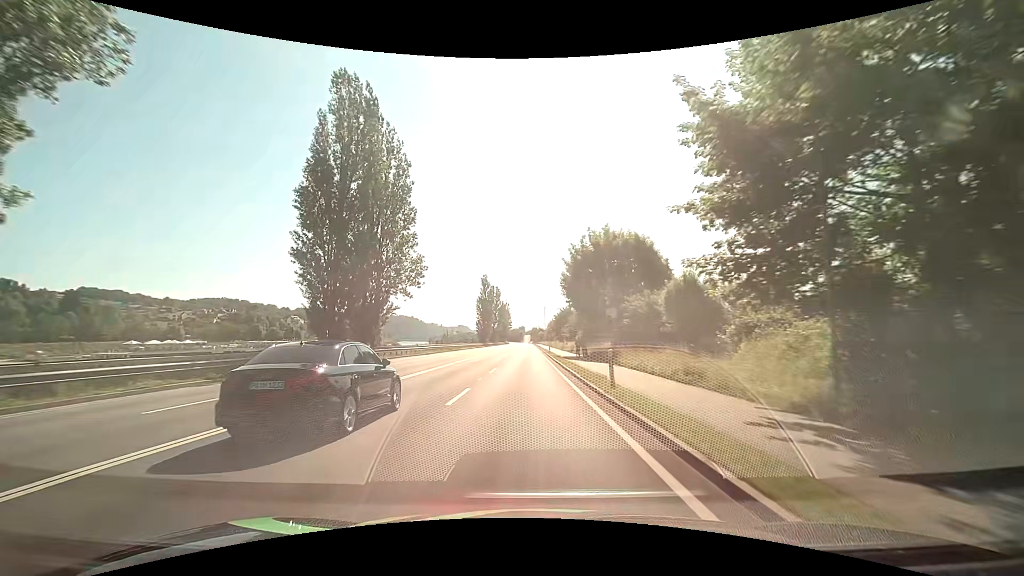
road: primary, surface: asphalt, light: Day
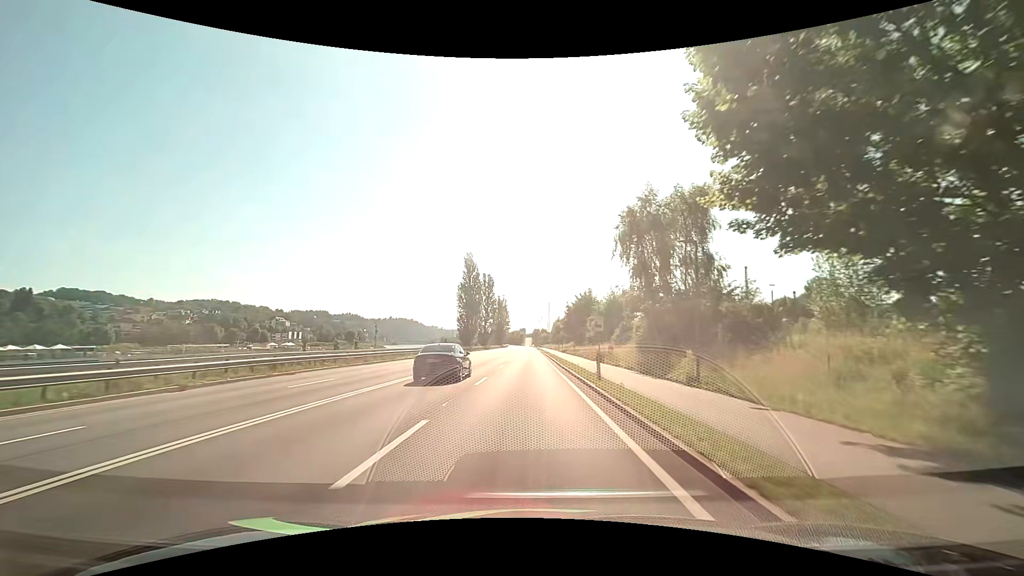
(-0.1, +41.6) m; 0°
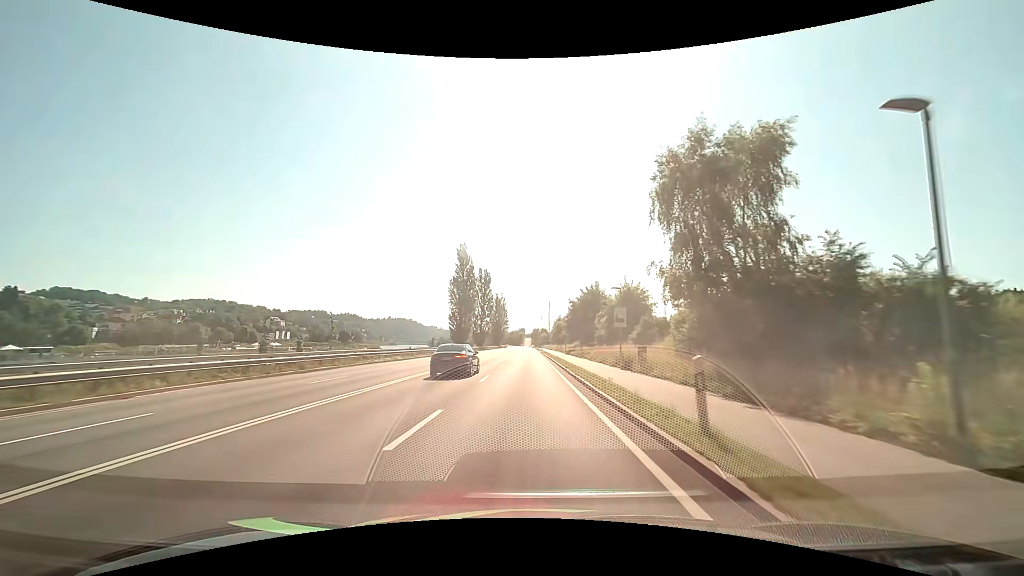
(0.0, +10.4) m; 0°
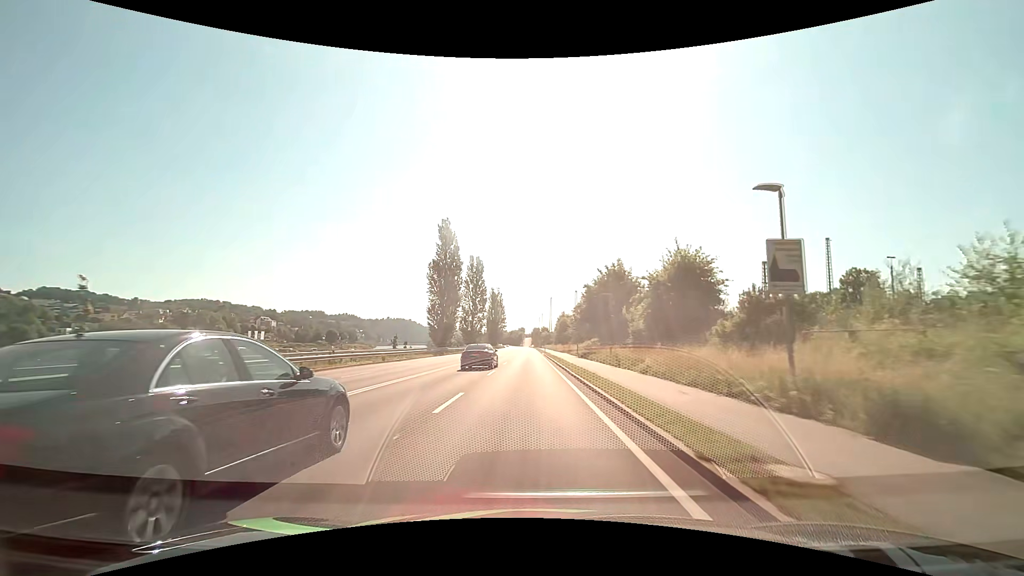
(+0.1, +20.7) m; 0°
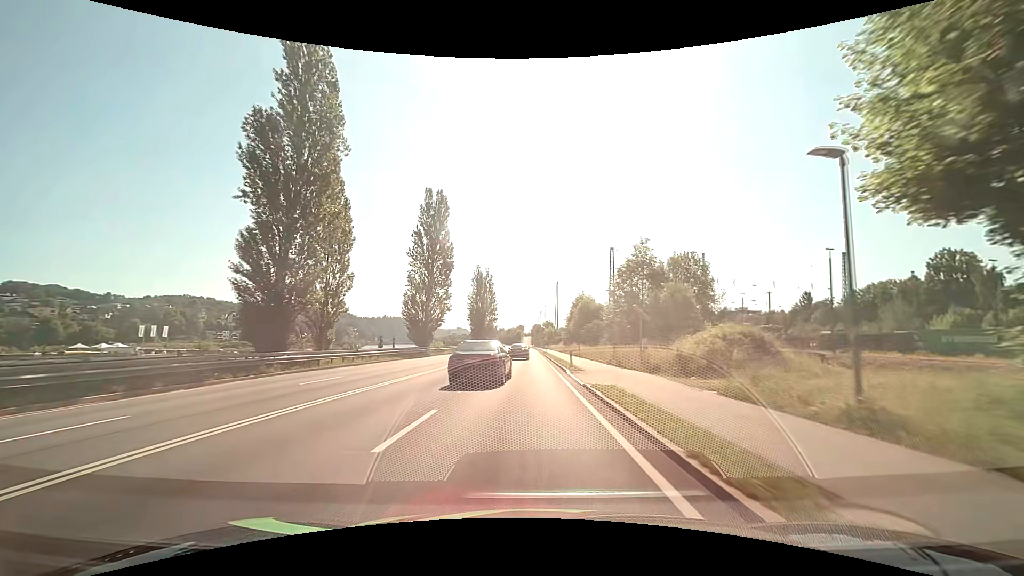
(+0.1, +51.8) m; 0°
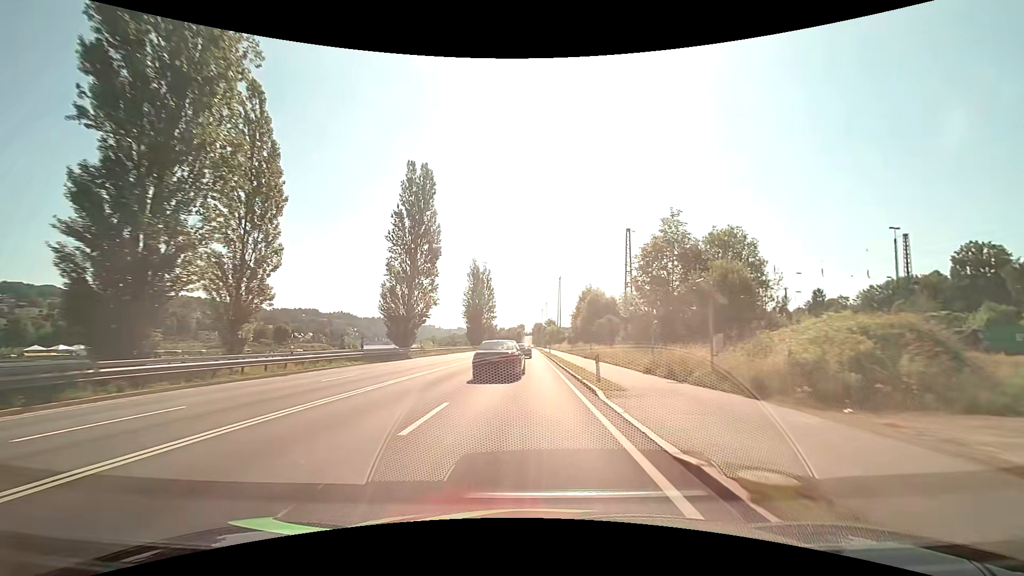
(0.0, +10.3) m; 0°
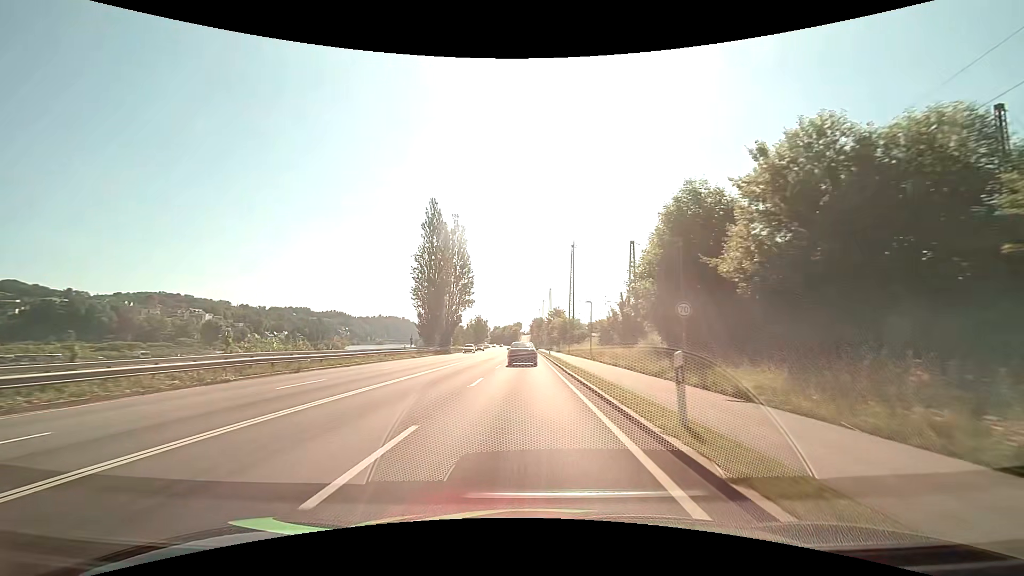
(+0.2, +51.5) m; 0°
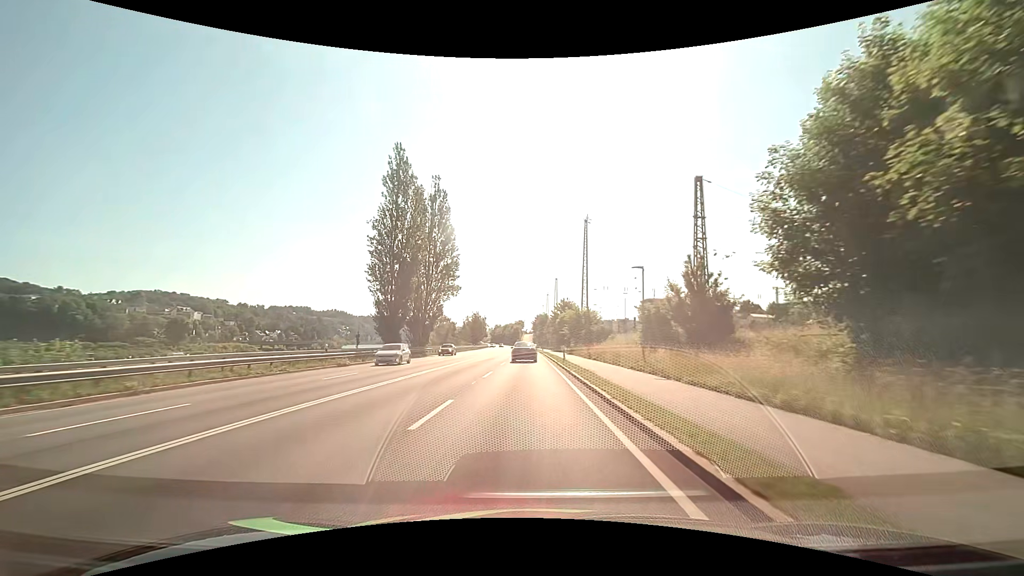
(+0.1, +20.4) m; 0°
